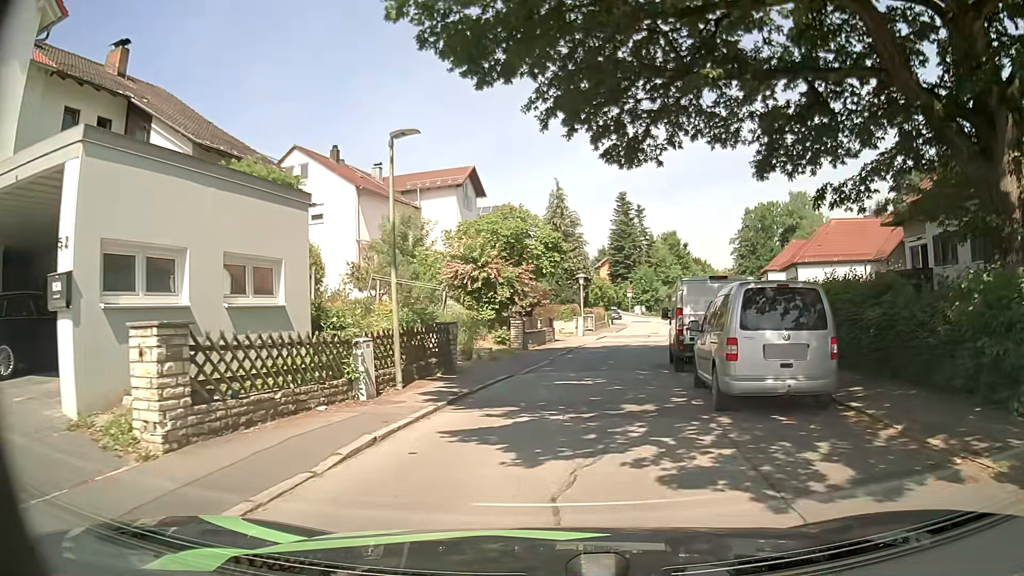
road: residential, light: Day
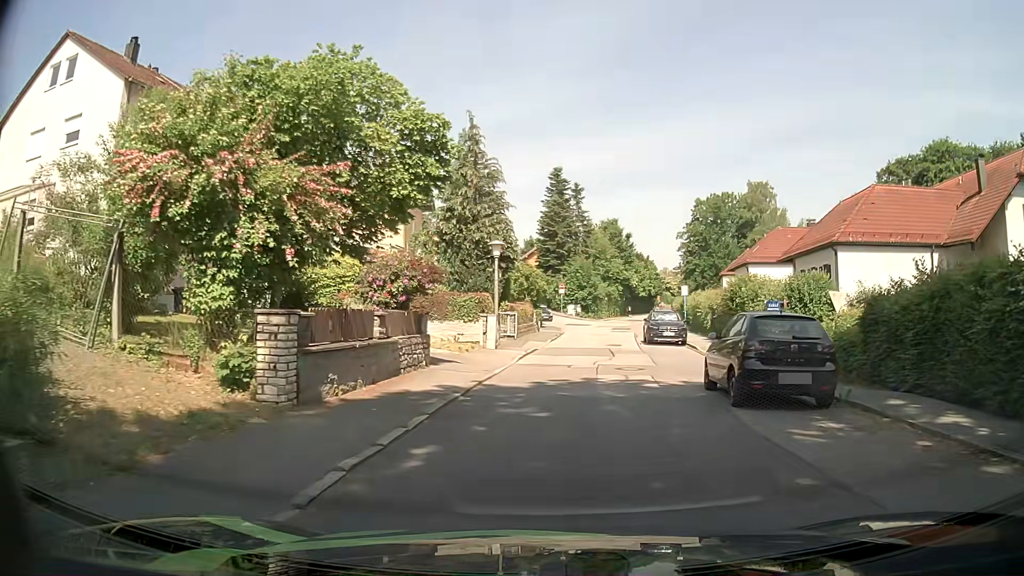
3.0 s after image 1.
(+1.0, +18.2) m; +7°
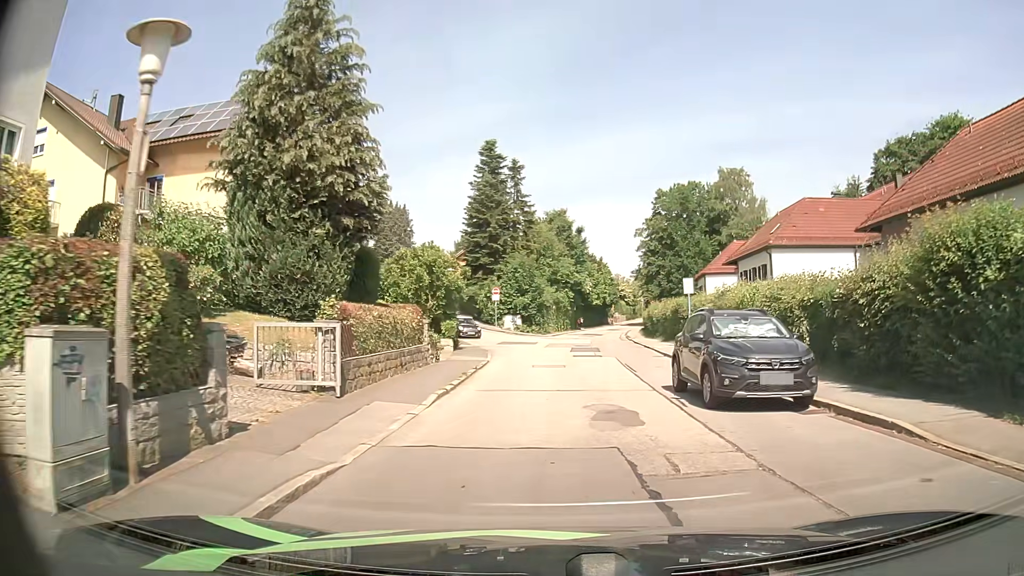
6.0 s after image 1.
(+0.5, +19.7) m; +4°
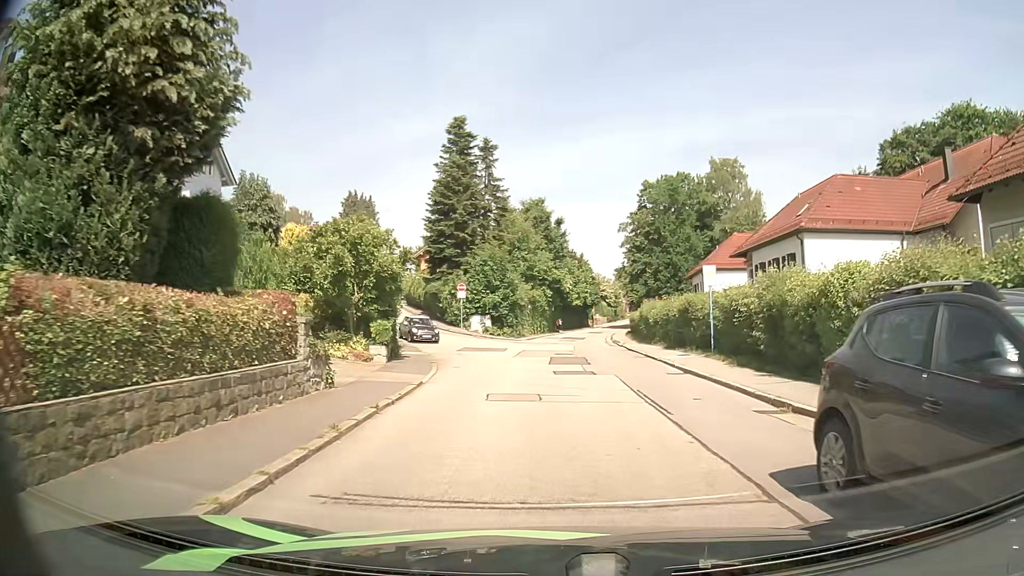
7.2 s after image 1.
(+0.1, +8.4) m; +3°
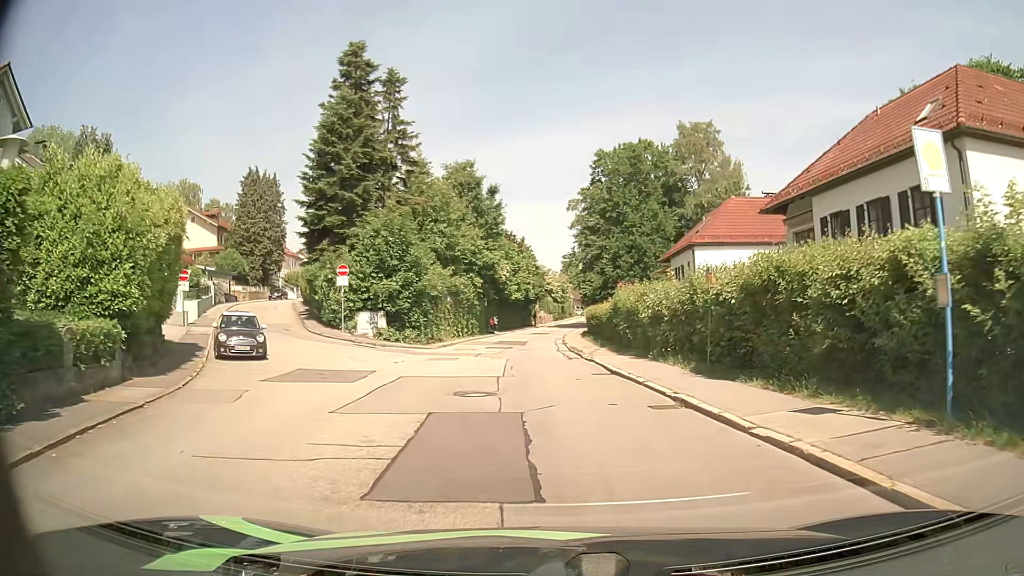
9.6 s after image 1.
(+0.5, +17.1) m; +4°
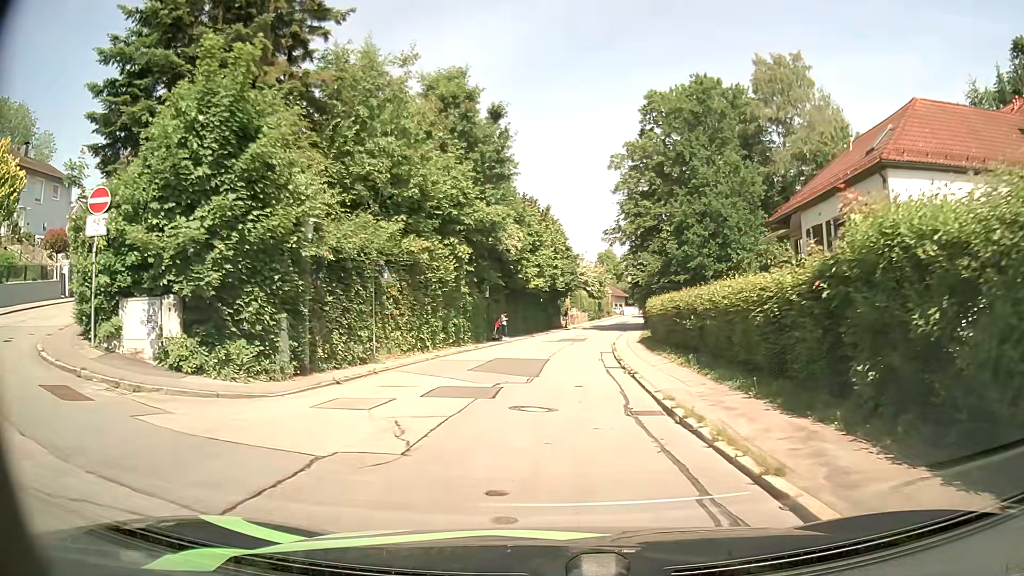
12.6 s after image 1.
(-0.2, +21.9) m; -2°
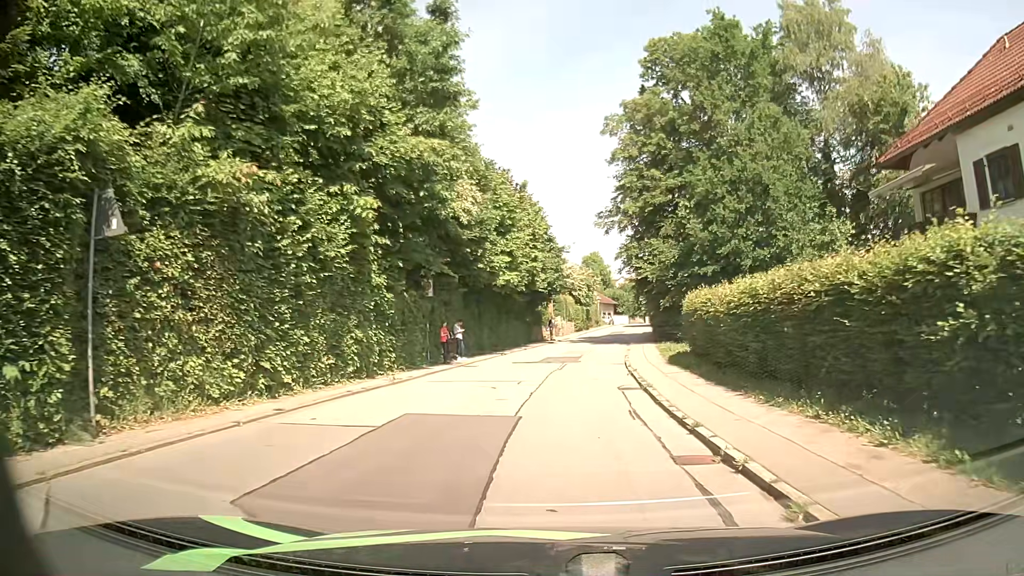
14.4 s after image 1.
(+0.1, +13.4) m; +1°
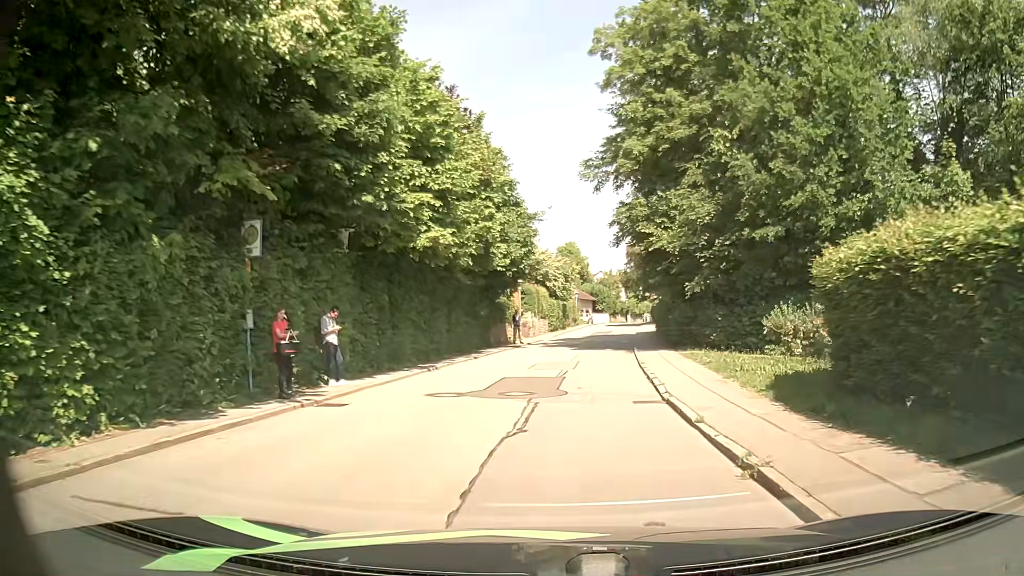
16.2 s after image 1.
(+0.5, +13.6) m; +2°
